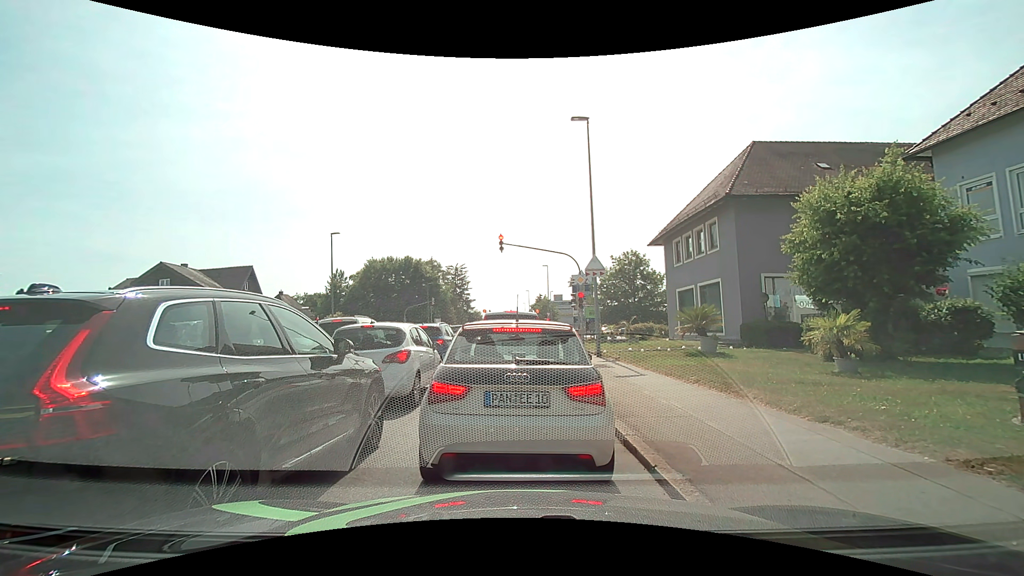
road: tertiary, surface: asphalt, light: Day
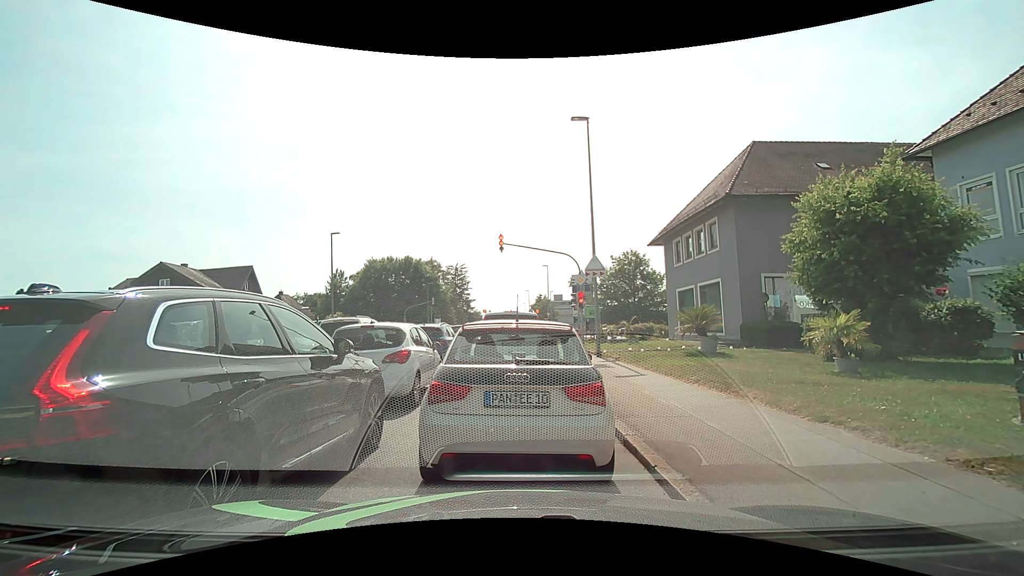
(0.0, 0.0) m; 0°
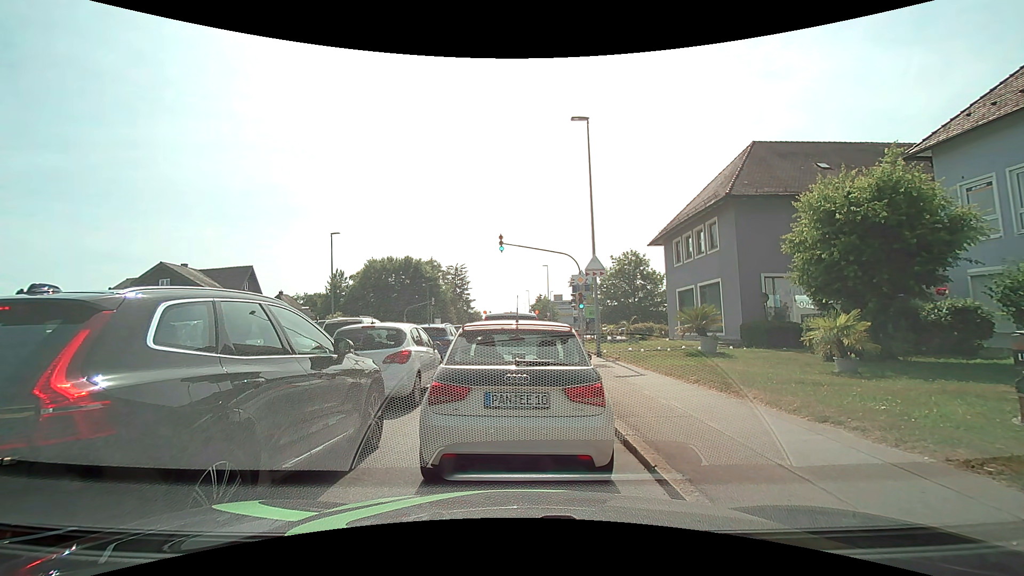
(0.0, 0.0) m; 0°
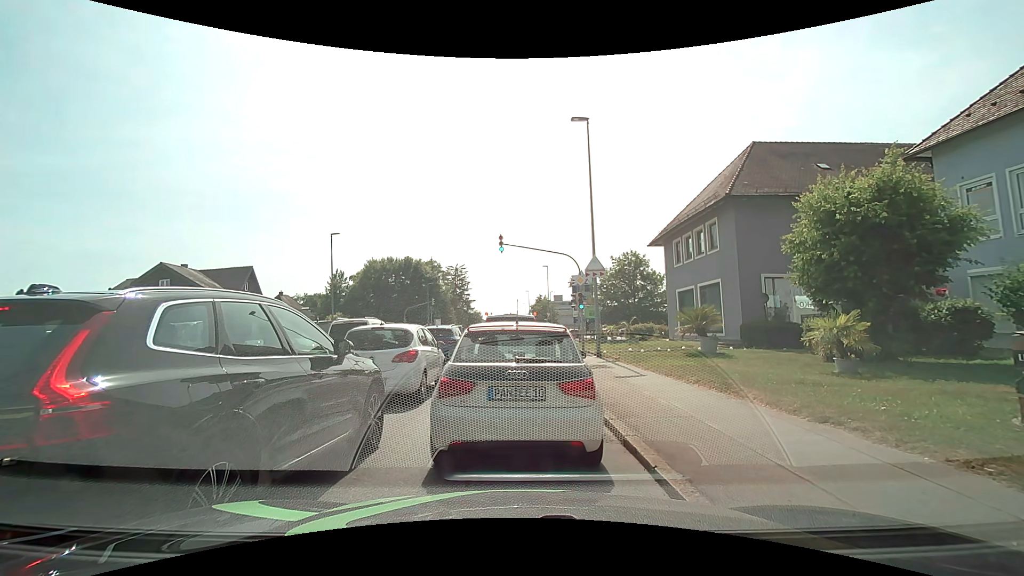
(0.0, 0.0) m; 0°
(0, +10) (+1, +20) (+1, +30) (+1, +40) (+1, +50) (+1, +60) (+2, +70) (+2, +80) (+2, +90) (+2, +100) m
